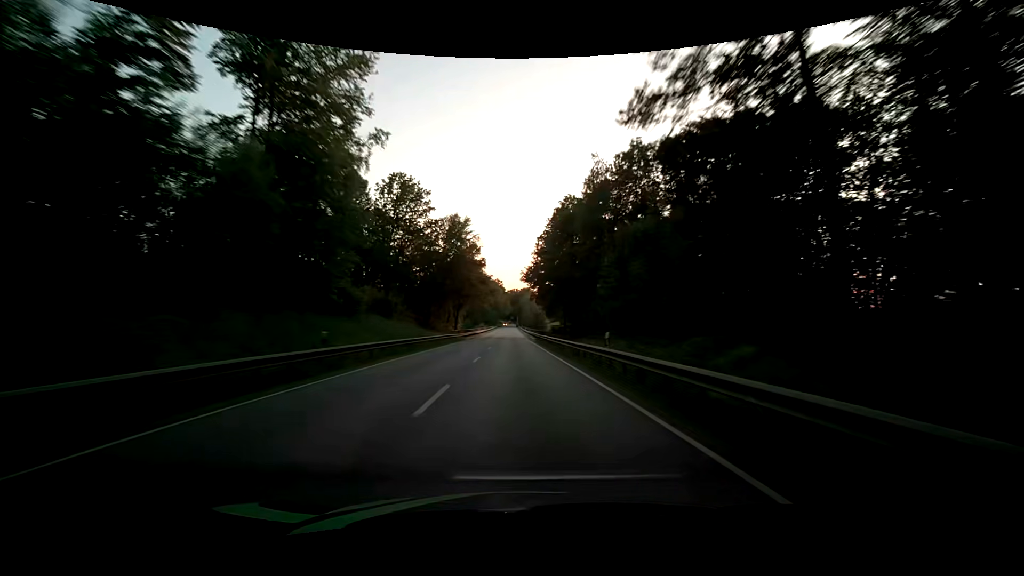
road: primary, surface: asphalt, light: Day
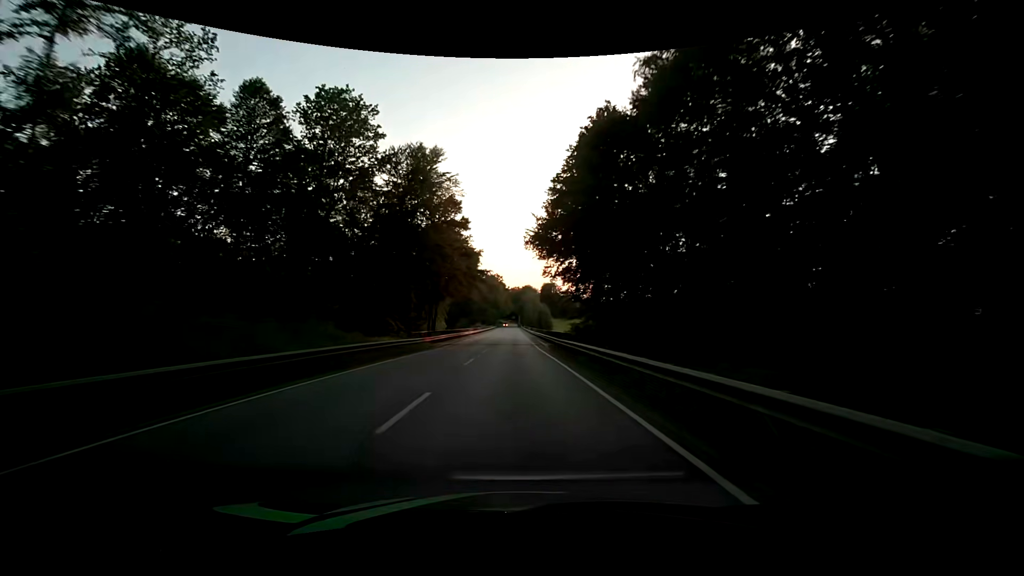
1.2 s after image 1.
(-0.1, +25.1) m; 0°
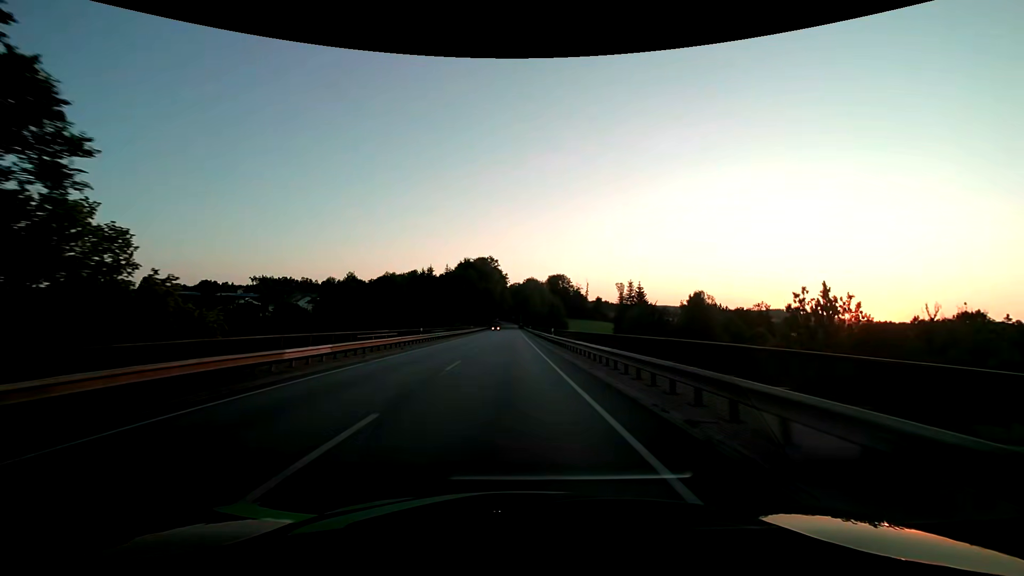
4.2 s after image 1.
(-0.1, +62.7) m; 0°
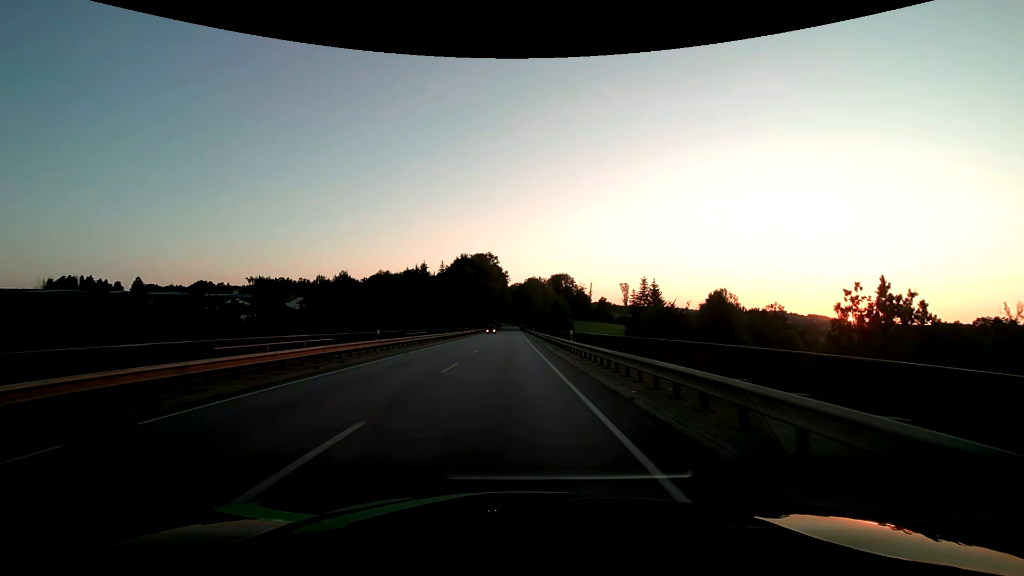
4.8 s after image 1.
(0.0, +12.5) m; 0°
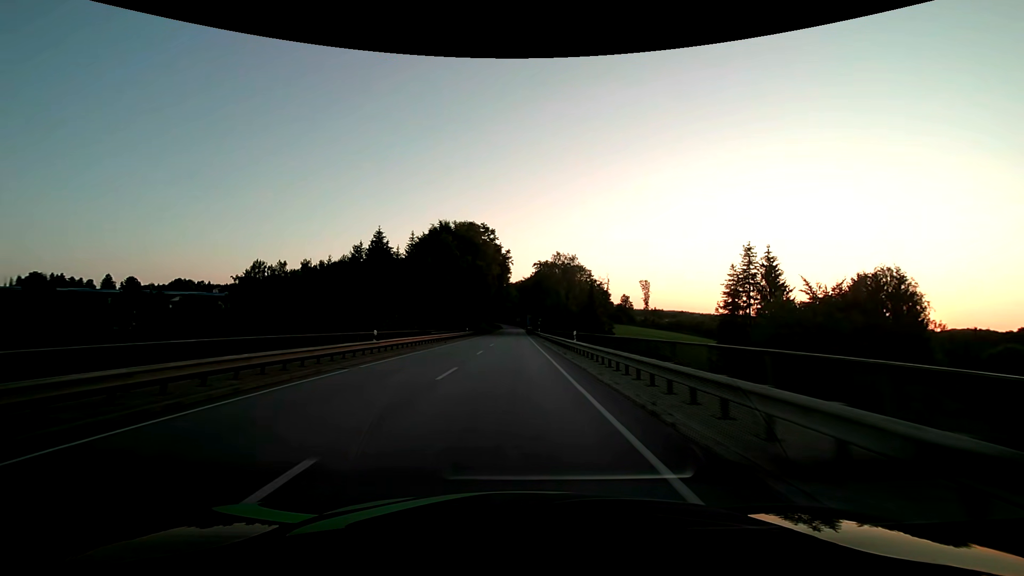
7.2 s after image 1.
(-0.4, +49.9) m; 0°
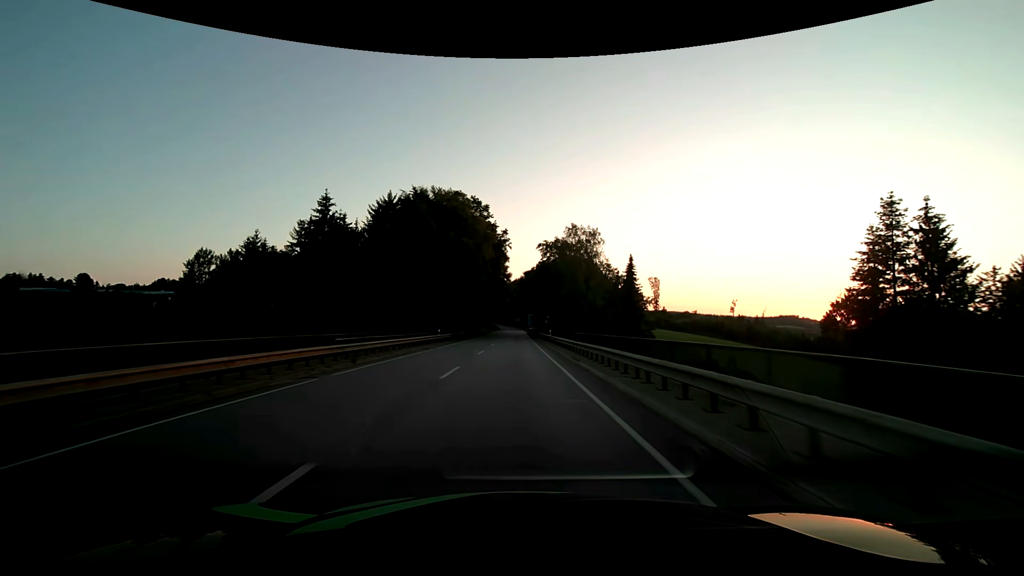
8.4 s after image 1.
(0.0, +25.0) m; 0°
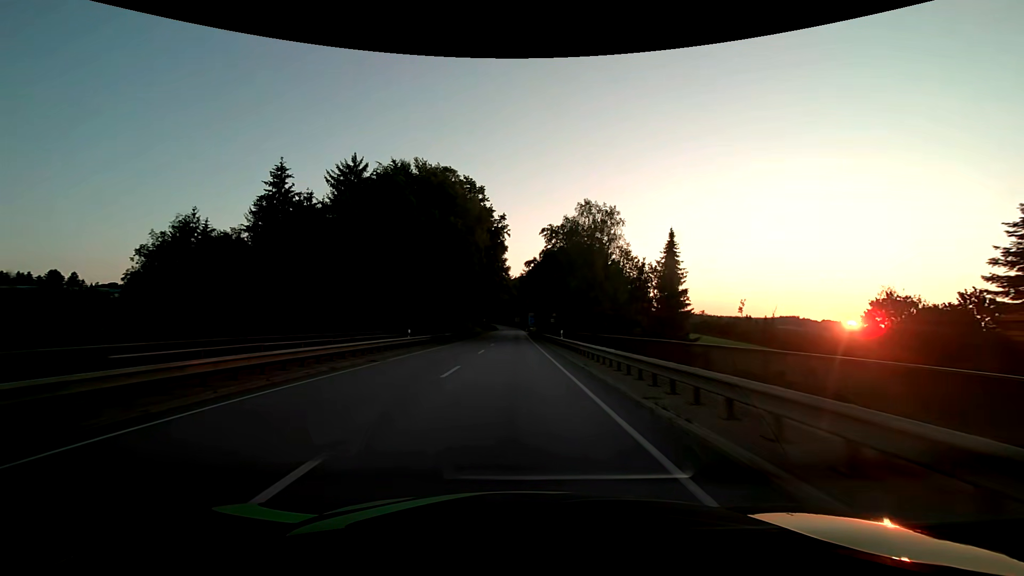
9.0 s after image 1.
(0.0, +12.5) m; 0°
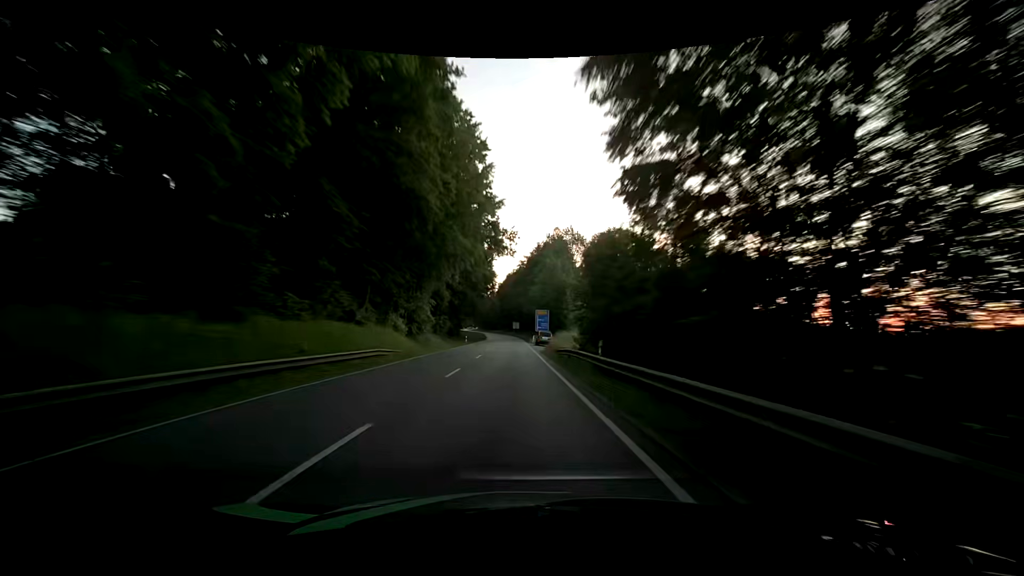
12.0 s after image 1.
(+0.1, +62.4) m; 0°
(0, +10) (0, +20) (0, +30) (0, +40) (0, +50) (0, +60) (0, +70) (-1, +80) (-1, +90) (-1, +100) m
